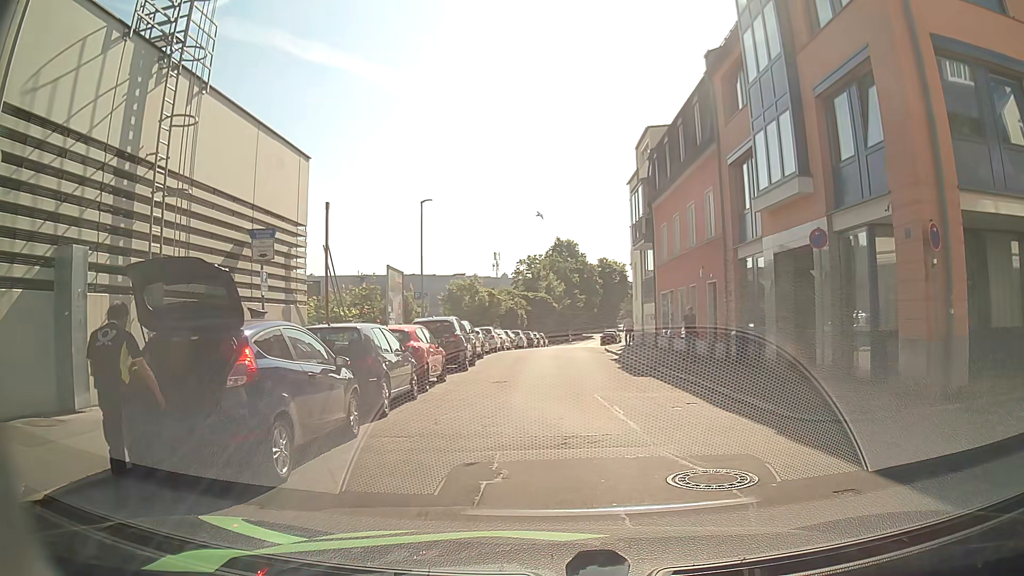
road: residential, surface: asphalt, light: Day
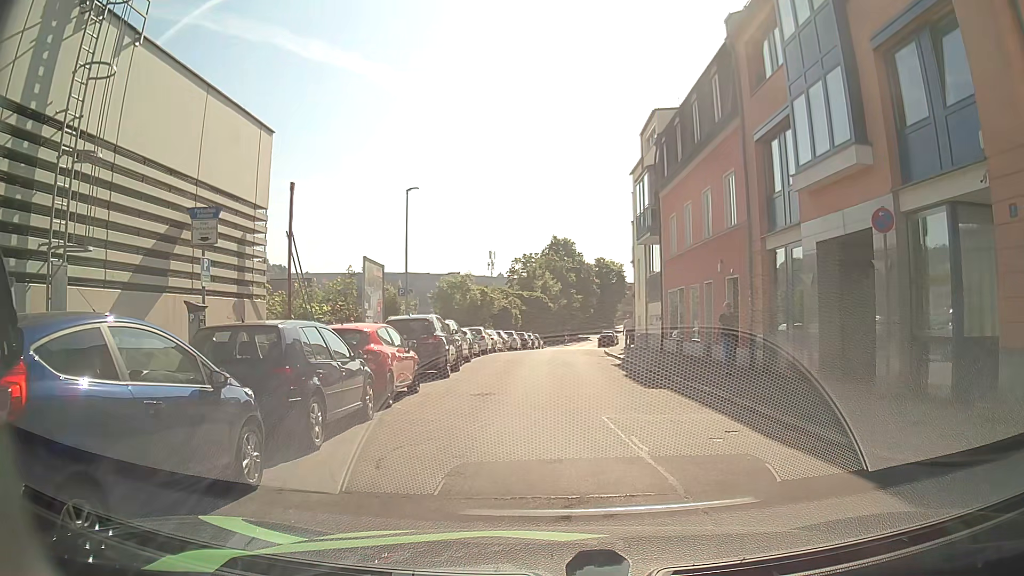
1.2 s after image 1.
(+0.1, +3.0) m; 0°
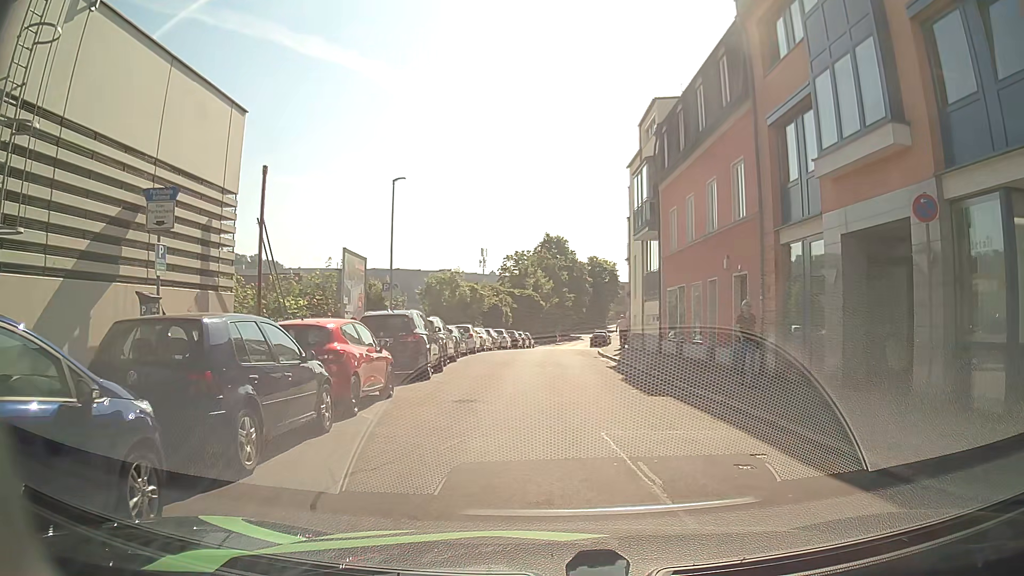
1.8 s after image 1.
(0.0, +1.6) m; +3°
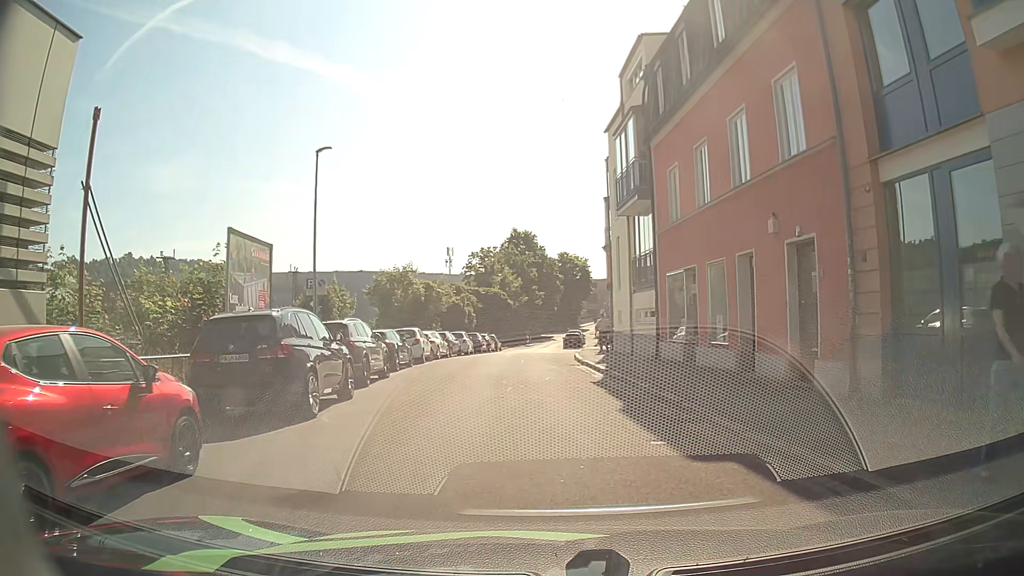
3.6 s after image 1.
(+0.1, +6.7) m; +1°
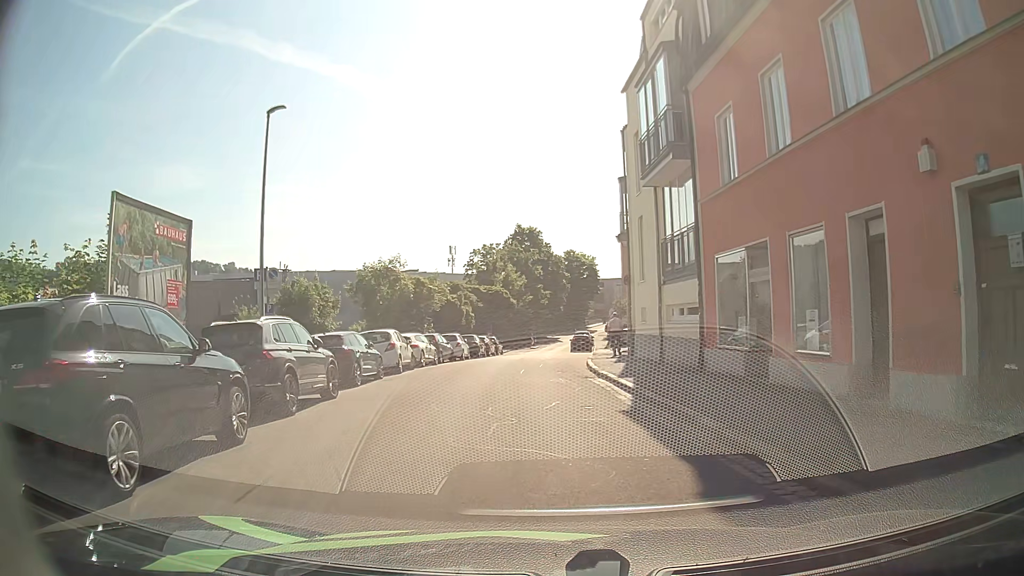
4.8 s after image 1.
(0.0, +5.3) m; 0°
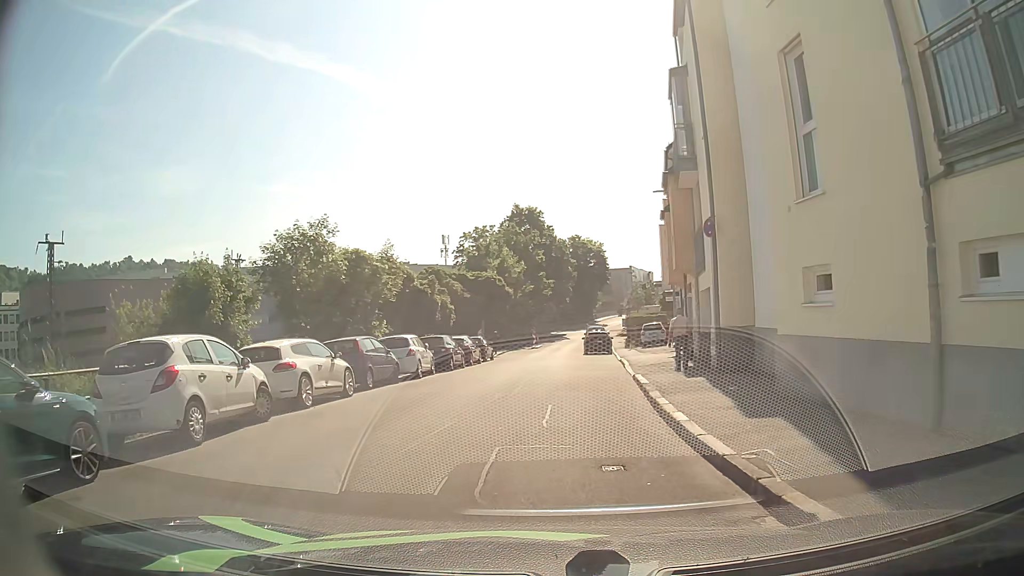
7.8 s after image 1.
(0.0, +13.8) m; +2°
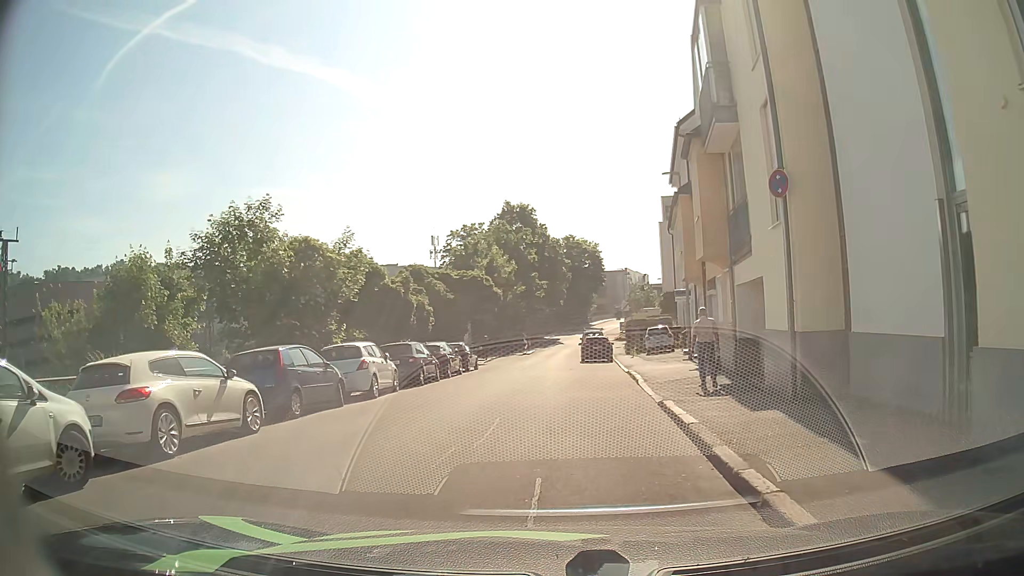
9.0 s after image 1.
(-0.1, +4.9) m; 0°
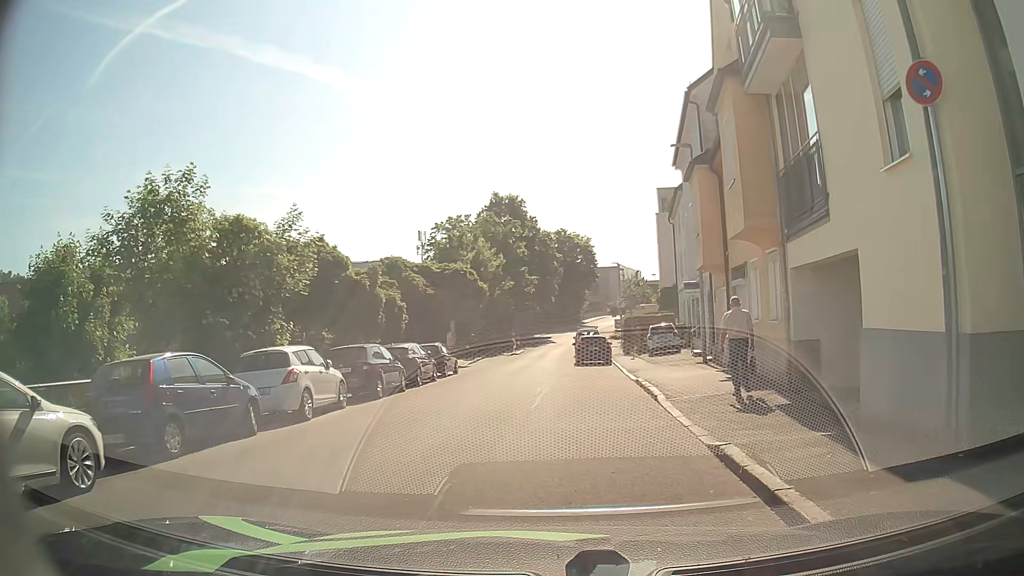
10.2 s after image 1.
(-0.1, +4.4) m; -1°
